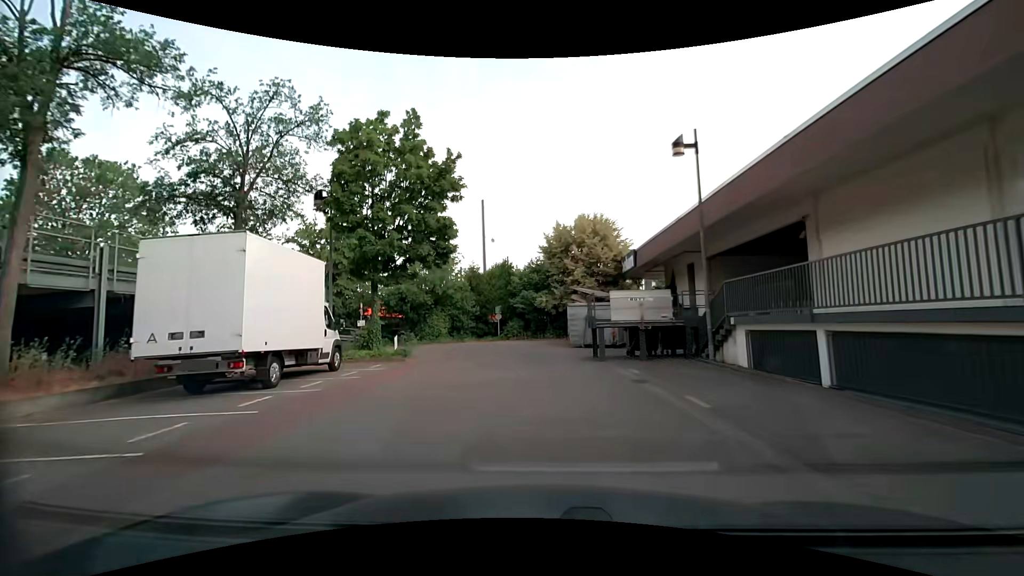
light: Day
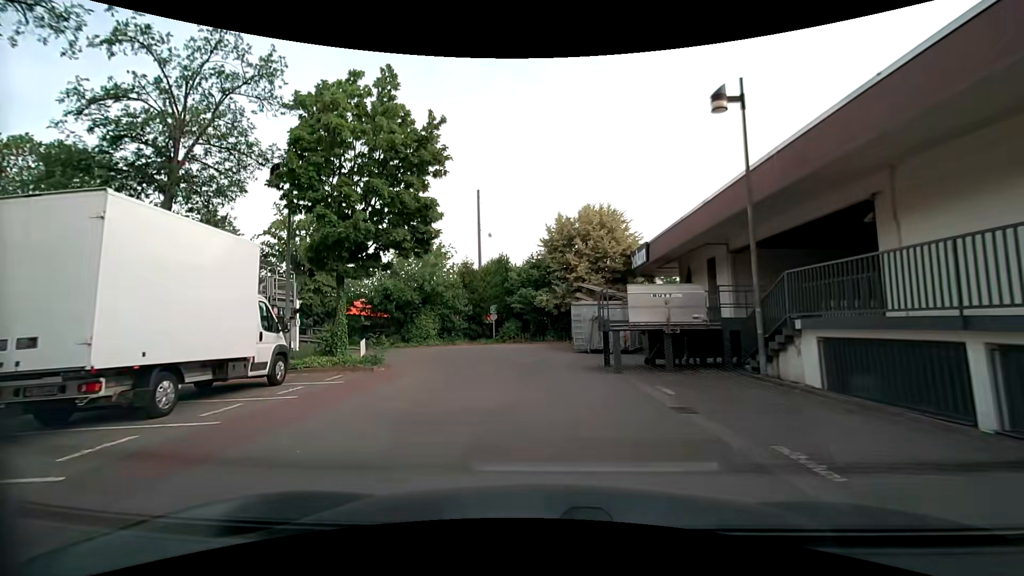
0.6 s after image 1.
(0.0, +3.5) m; 0°
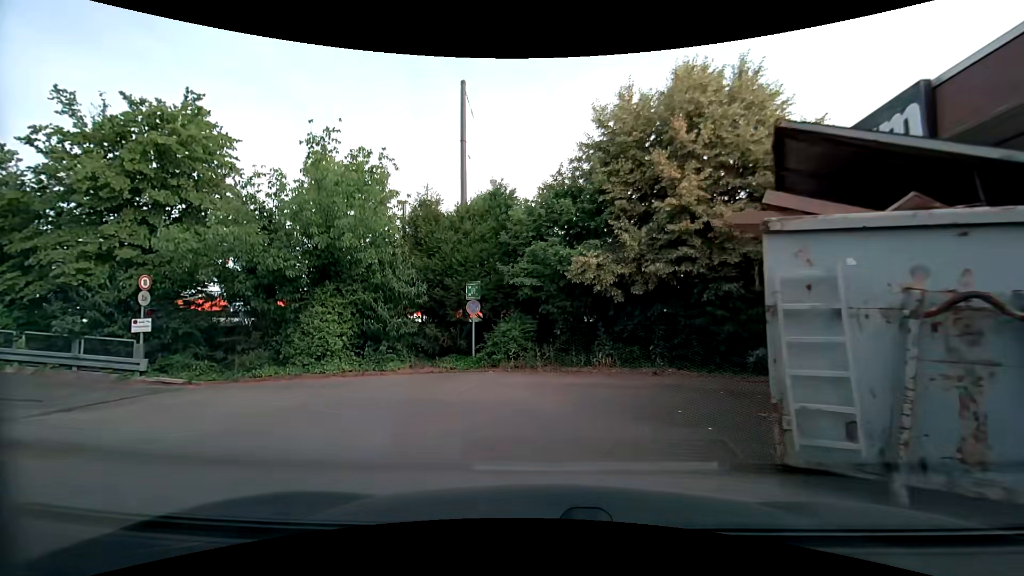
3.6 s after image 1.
(-0.1, +17.8) m; -3°
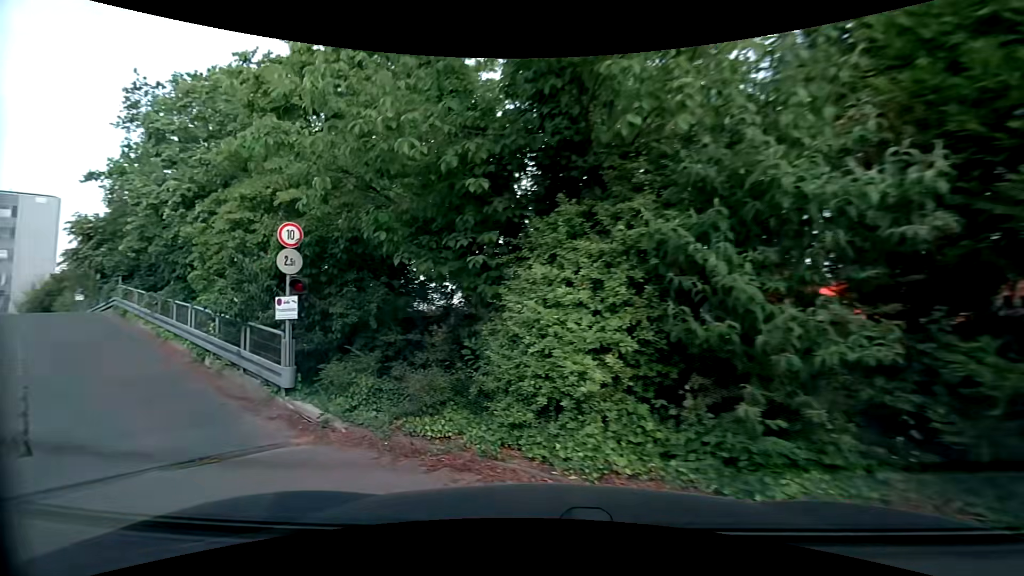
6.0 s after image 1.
(-1.7, +10.3) m; -35°
